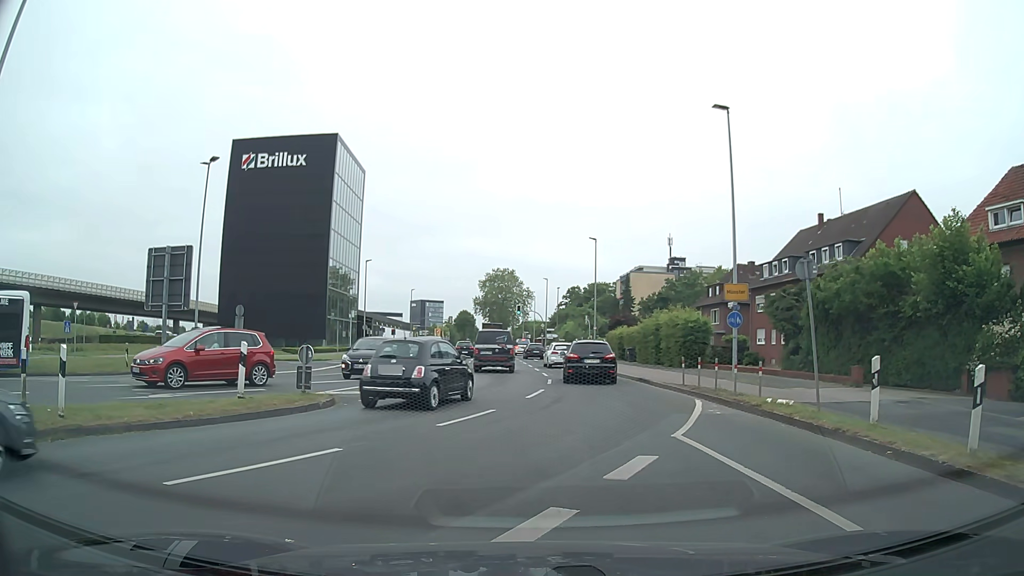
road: secondary_link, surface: asphalt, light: Day
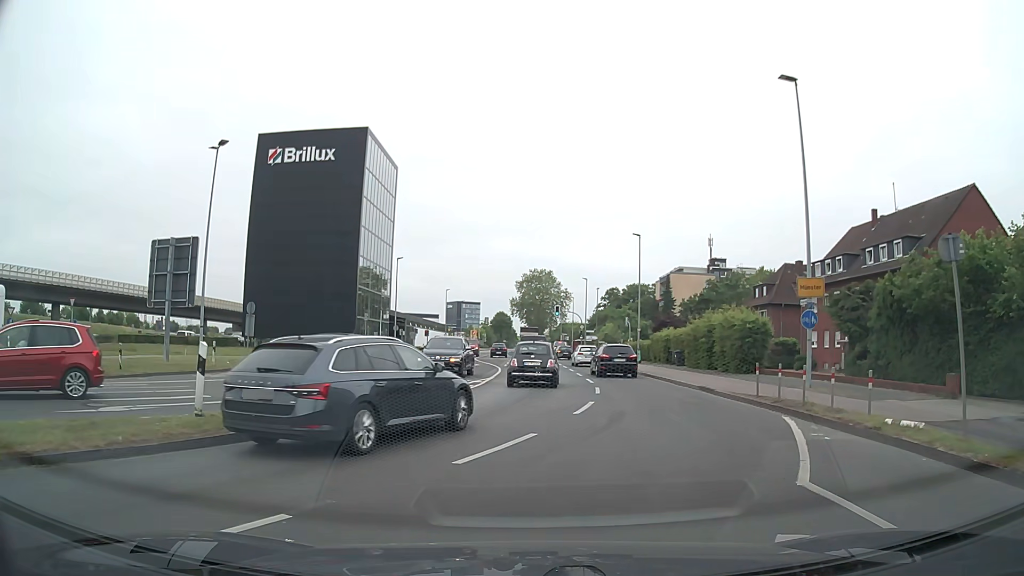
(0.0, +3.7) m; -2°
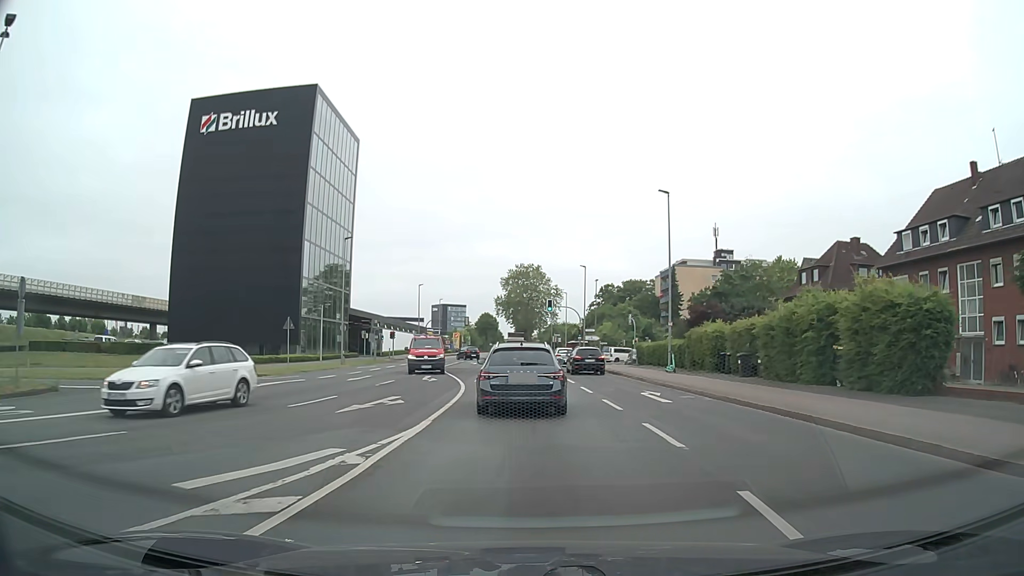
(+0.4, +16.8) m; +2°
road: secondary
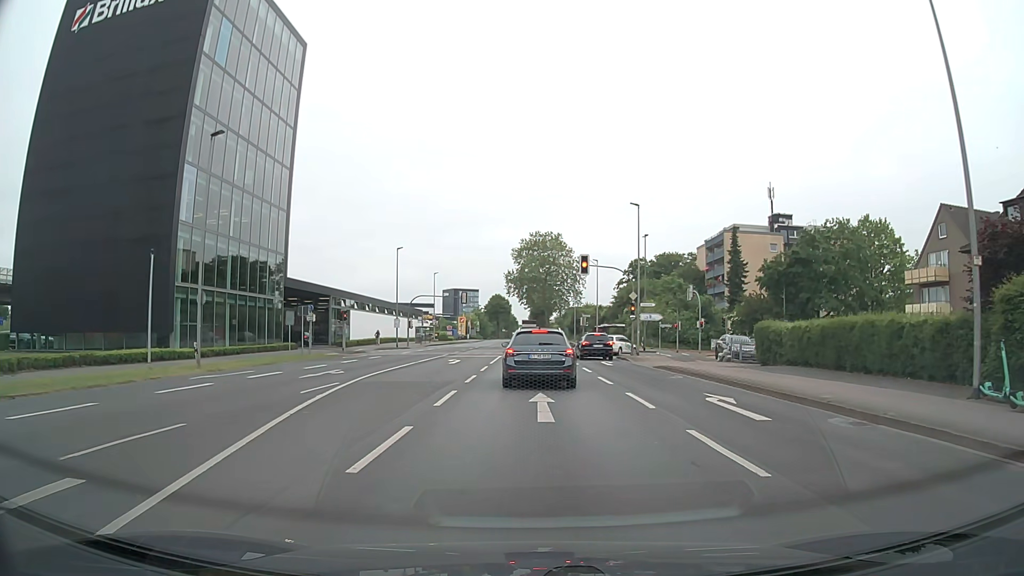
(-0.5, +26.8) m; -2°
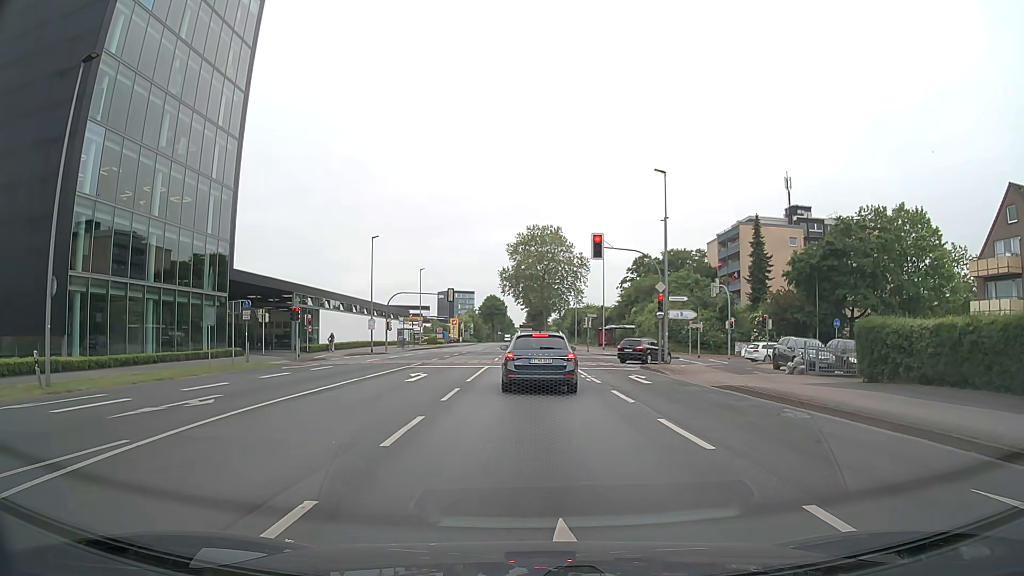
(0.0, +10.1) m; +1°
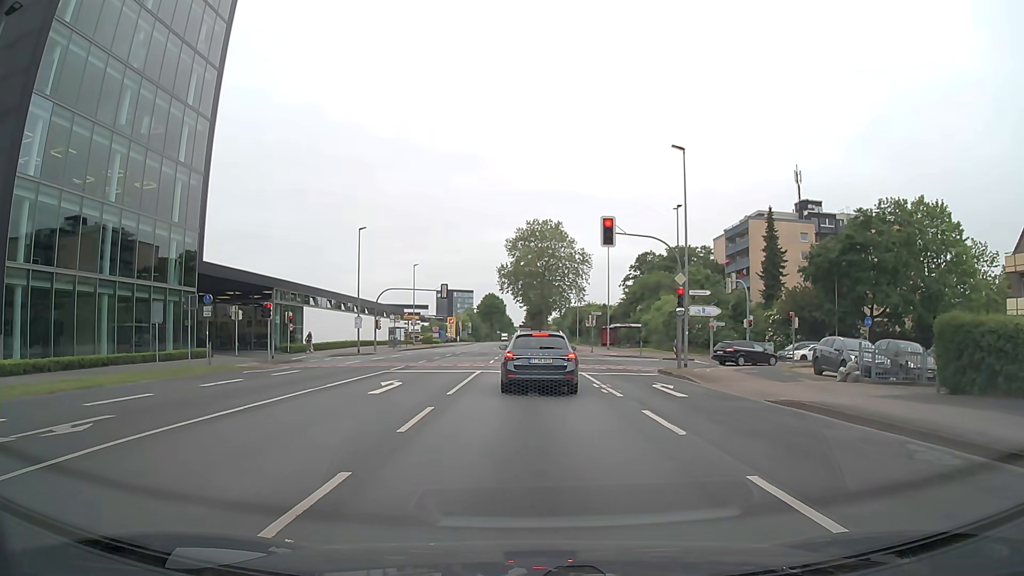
(0.0, +4.6) m; 0°
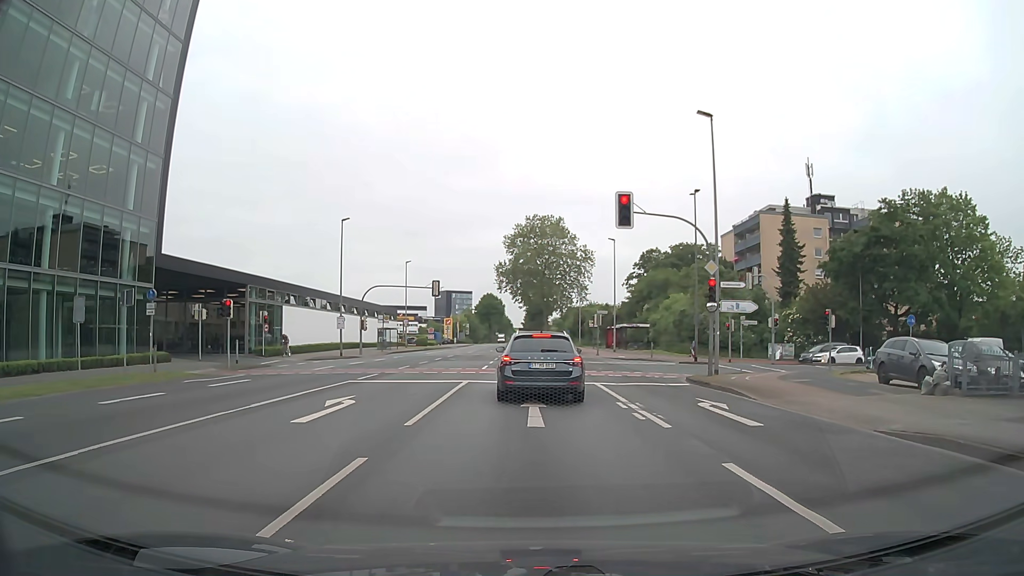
(0.0, +5.2) m; 0°
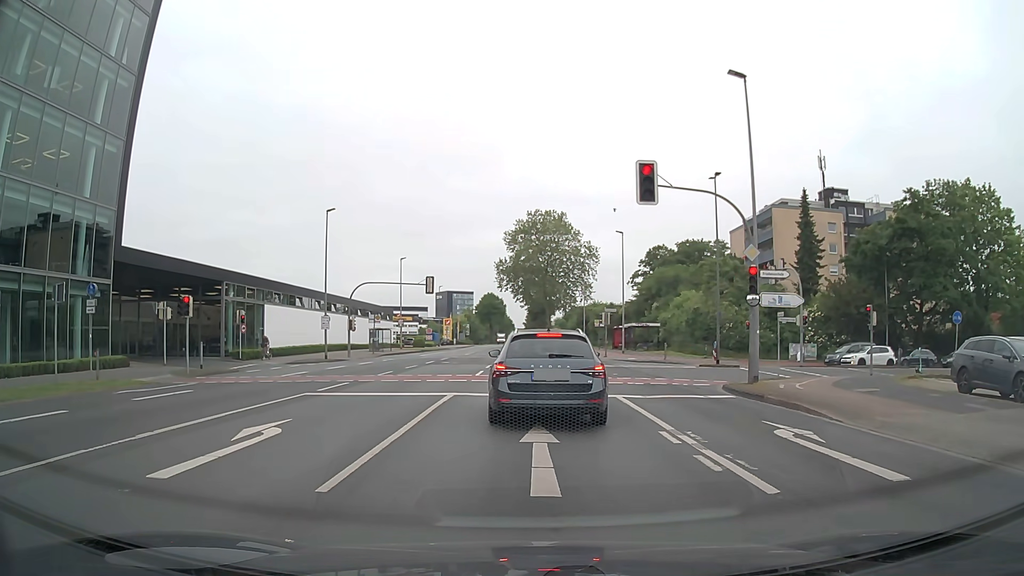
(0.0, +4.5) m; -1°
(0, +10) (0, +20) (0, +30) (+1, +40) (+1, +50) (+1, +60) (+1, +70) (+1, +80) (+1, +90) (+1, +100) m
